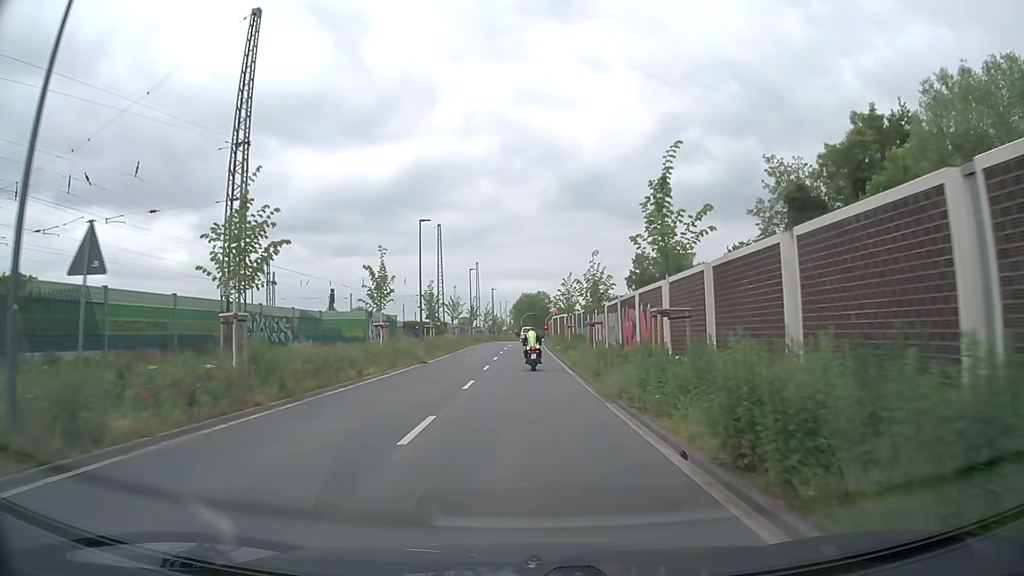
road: secondary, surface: asphalt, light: Day
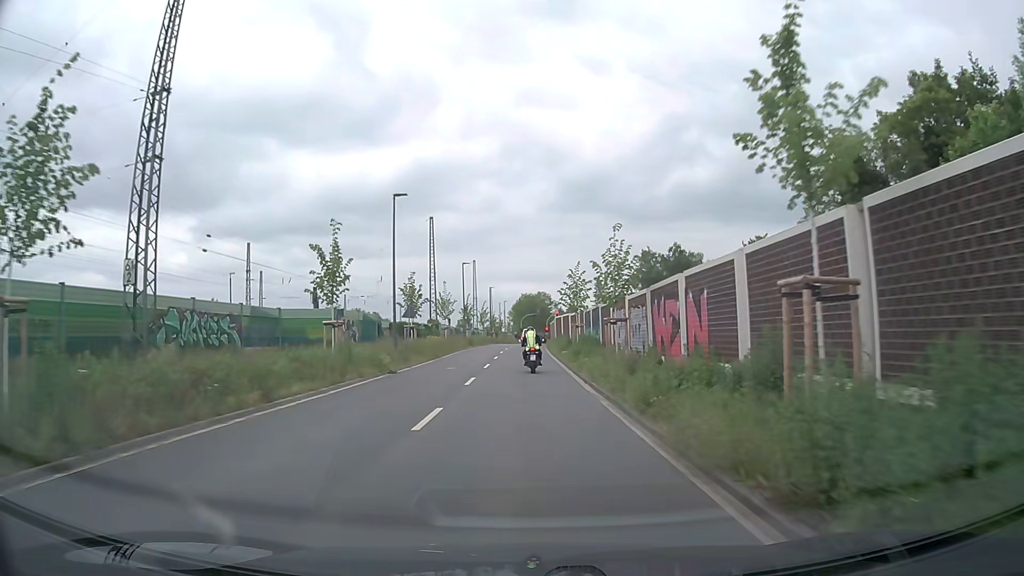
(0.0, +7.6) m; 0°
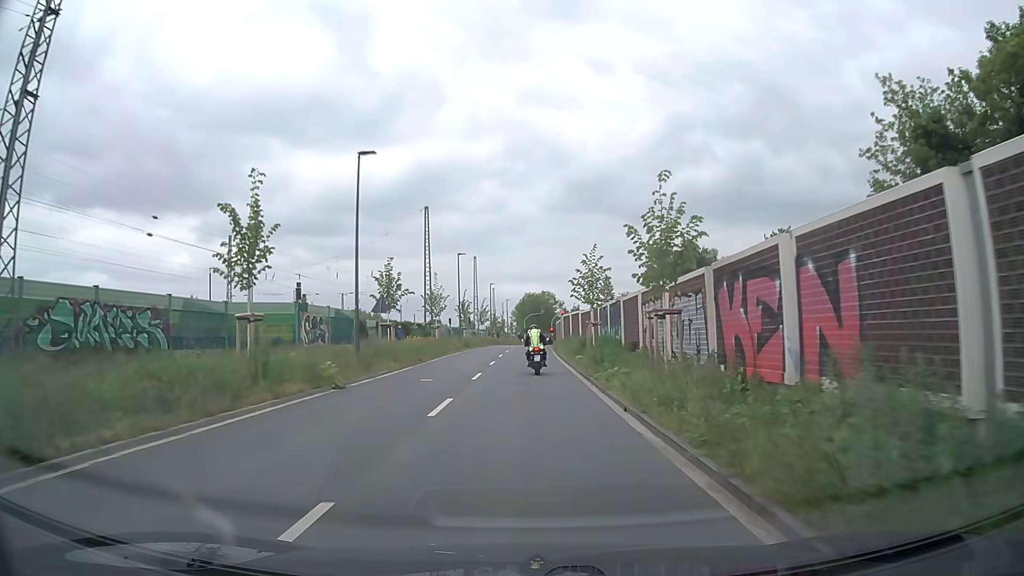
(0.0, +7.4) m; -1°
(0, +10) (0, +20) (0, +30) (0, +40) (0, +50) (0, +60) (0, +70) (+1, +80) (+1, +90) (+1, +100) m
